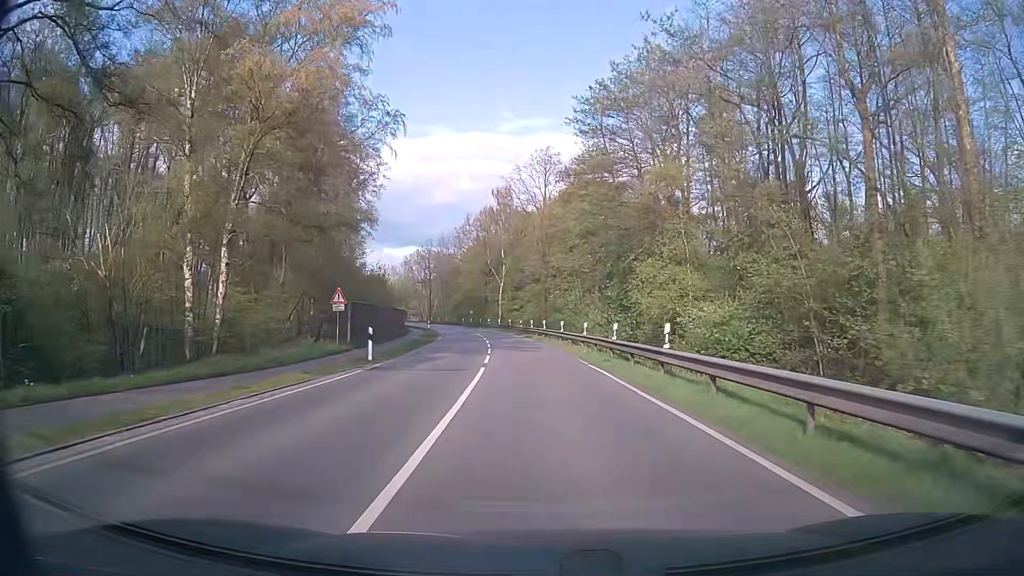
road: secondary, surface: asphalt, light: Day
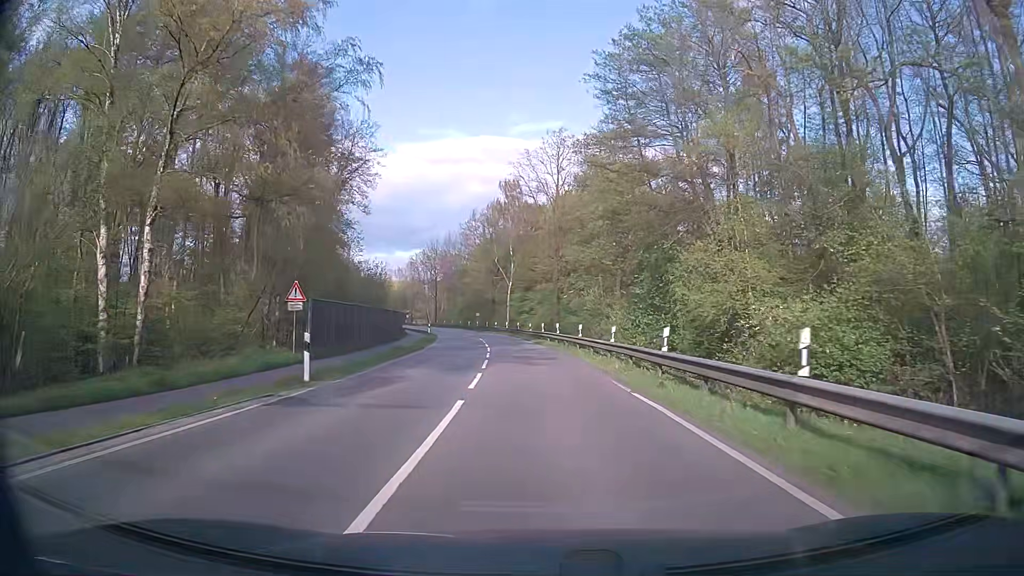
(-0.1, +7.6) m; -1°
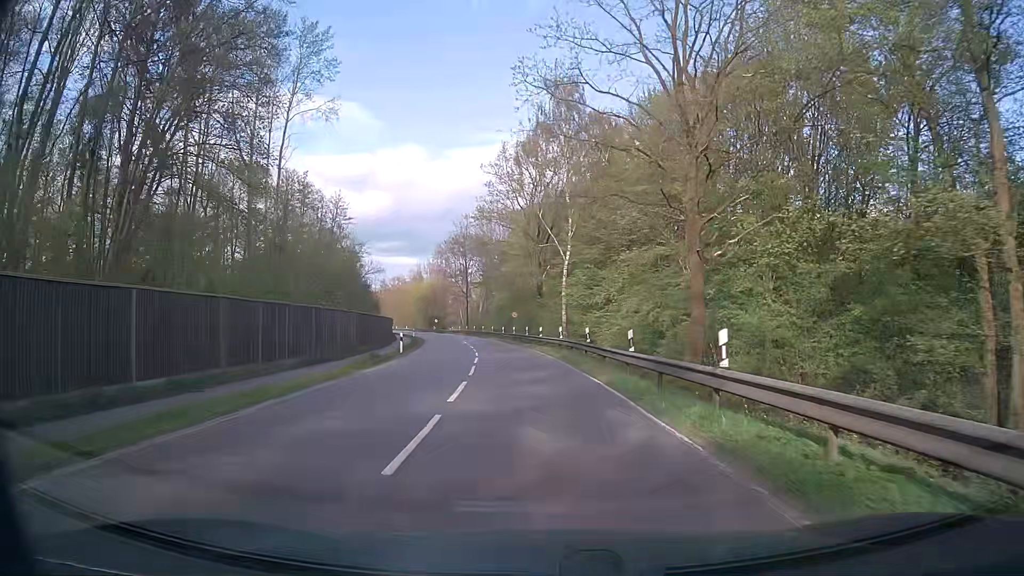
(-1.6, +37.6) m; -5°
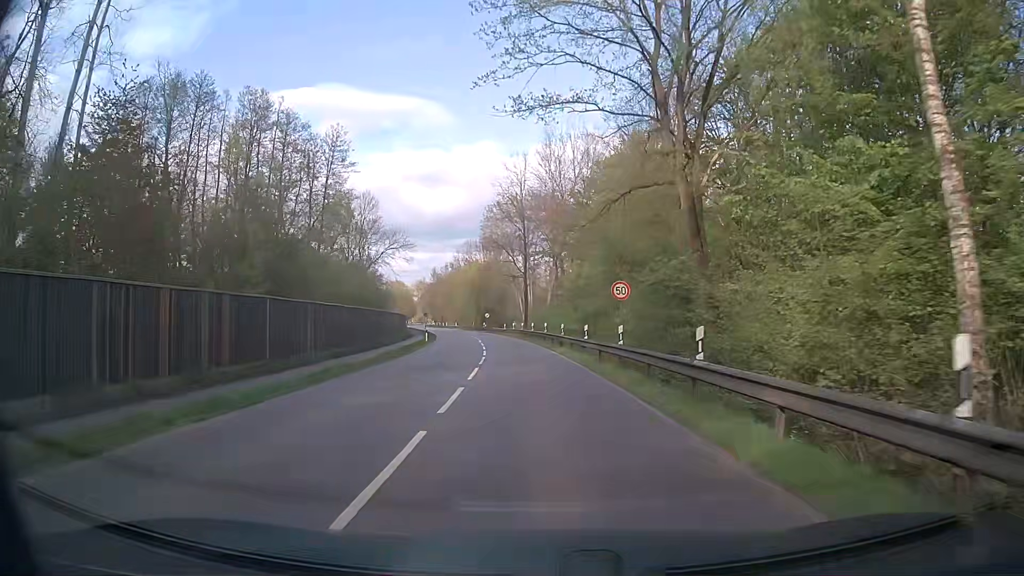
(-2.3, +37.8) m; -6°
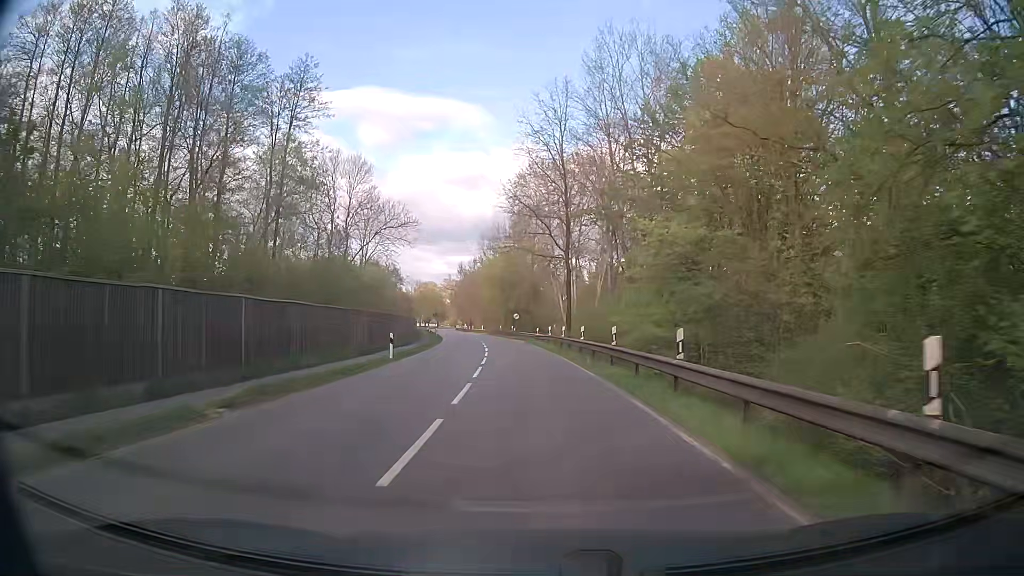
(-0.7, +22.8) m; -4°
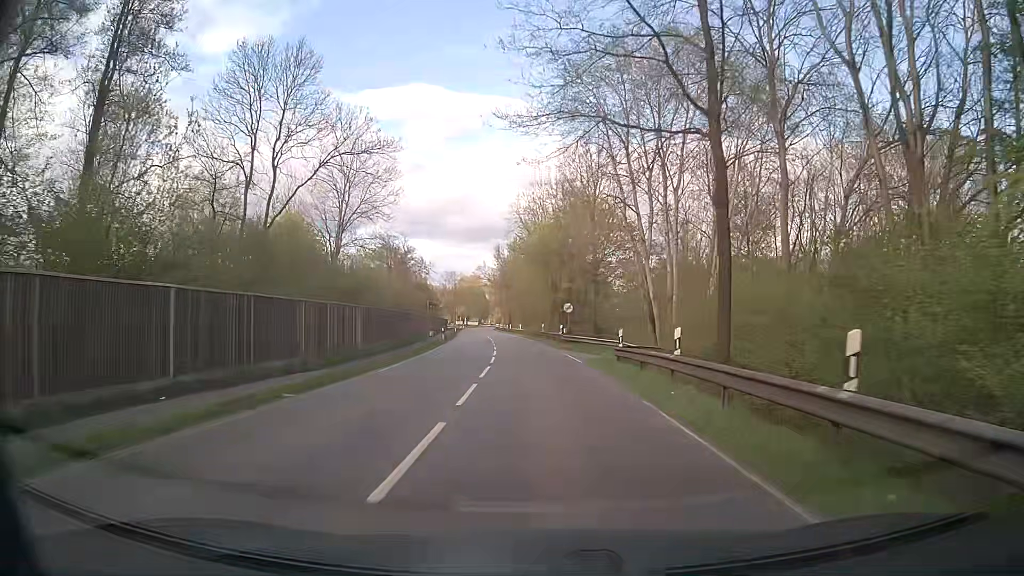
(-0.9, +30.4) m; -4°
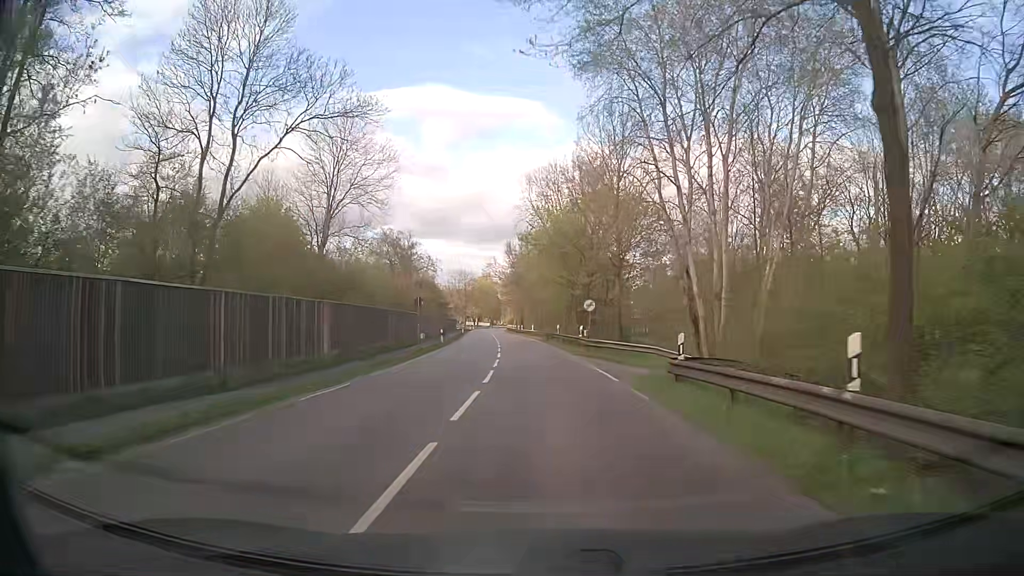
(-0.1, +7.6) m; -1°
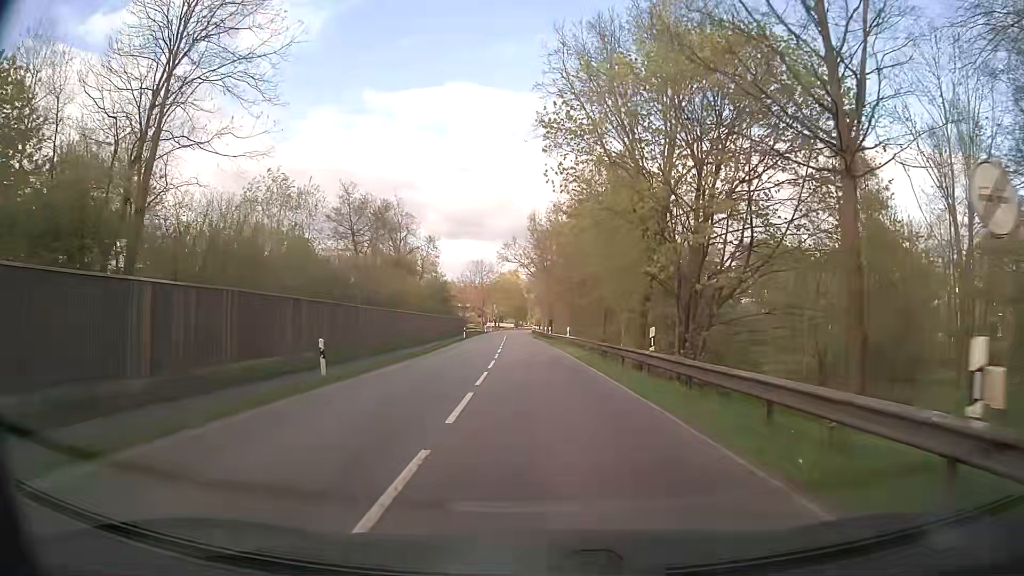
(-0.8, +30.5) m; -3°
(0, +10) (0, +20) (-1, +30) (-1, +40) (-2, +50) (-2, +60) (-2, +70) (-3, +80) (-3, +90) (-4, +100) m
